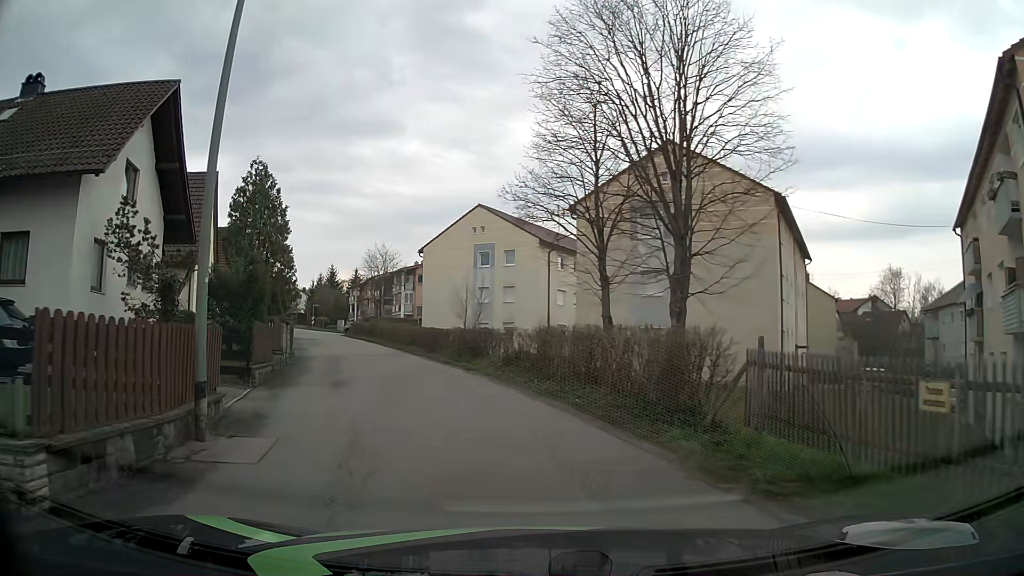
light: Day
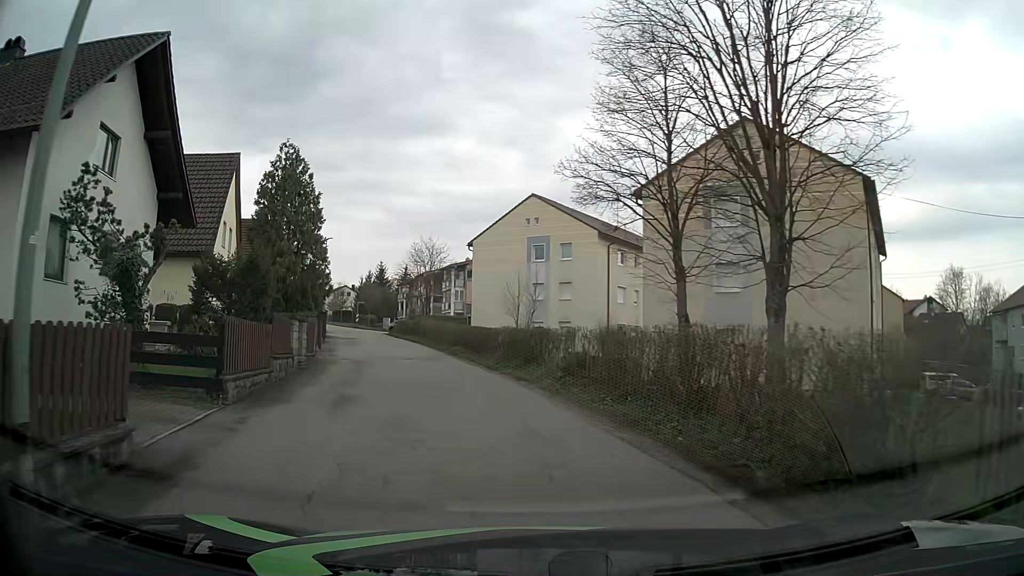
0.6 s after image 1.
(-0.1, +4.0) m; -5°
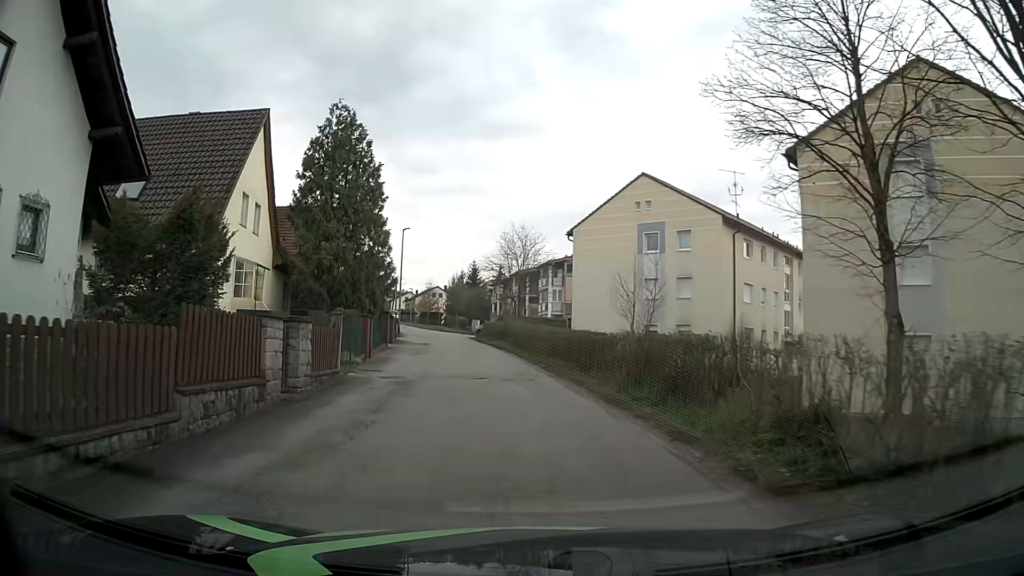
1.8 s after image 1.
(-0.6, +8.1) m; -7°
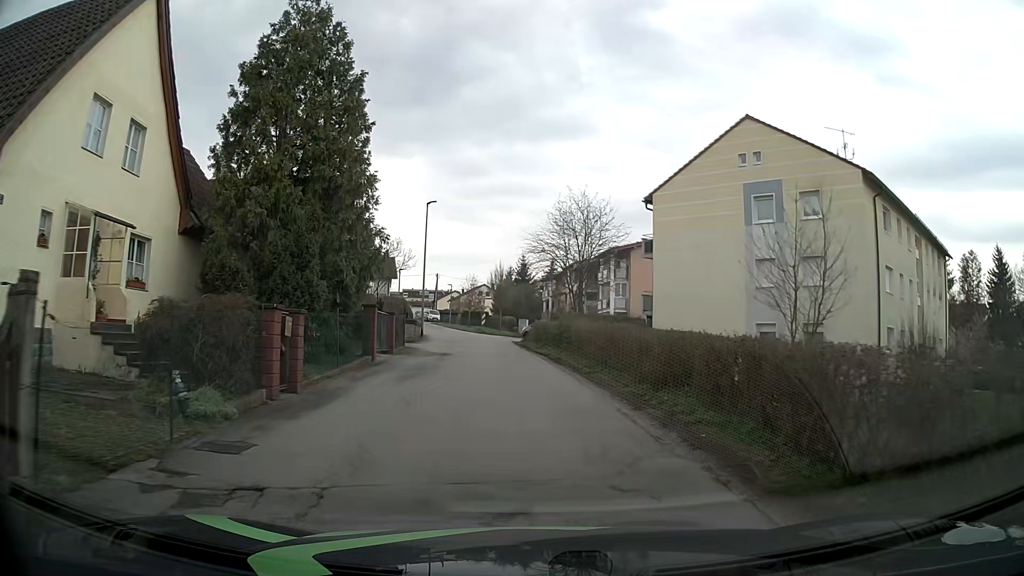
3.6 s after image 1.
(-0.7, +12.3) m; -5°
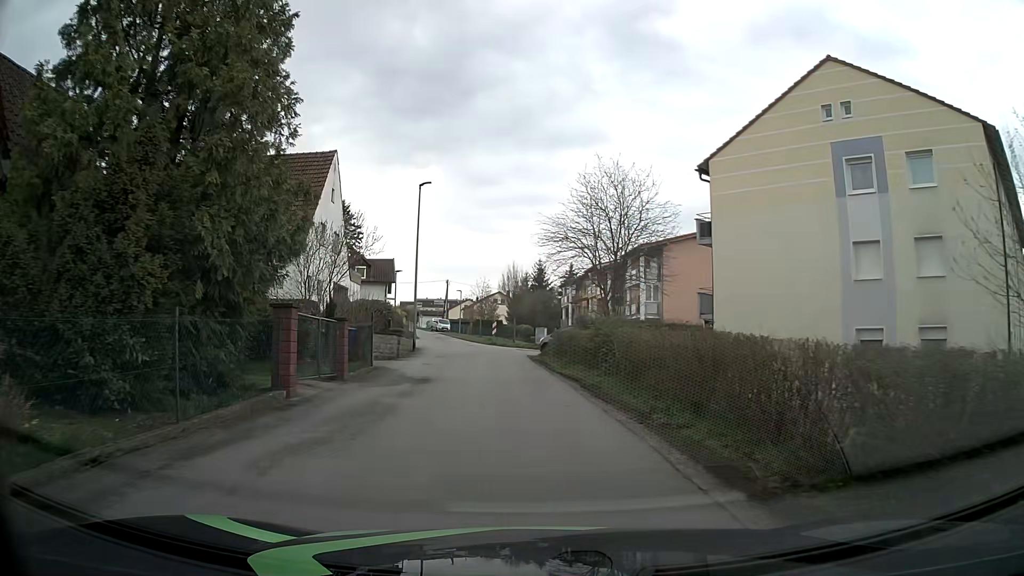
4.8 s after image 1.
(-0.1, +8.3) m; -1°
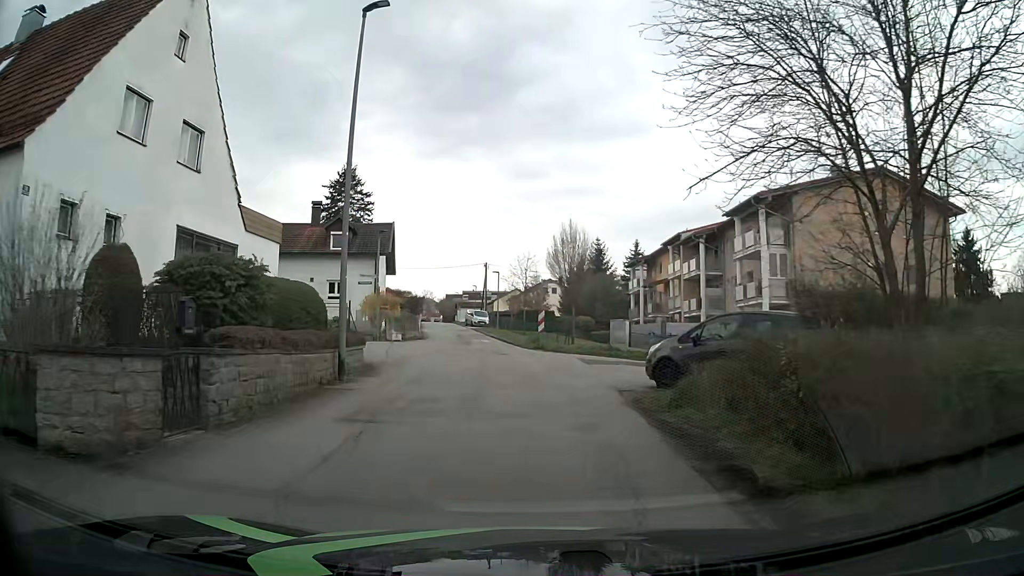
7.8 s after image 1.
(-1.0, +19.2) m; -6°
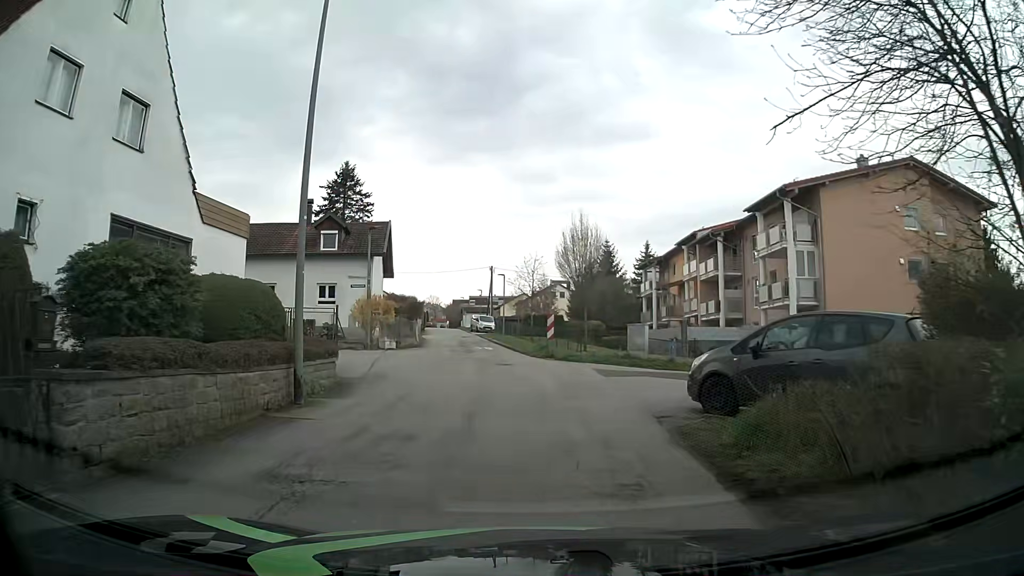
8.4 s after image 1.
(0.0, +3.0) m; -1°
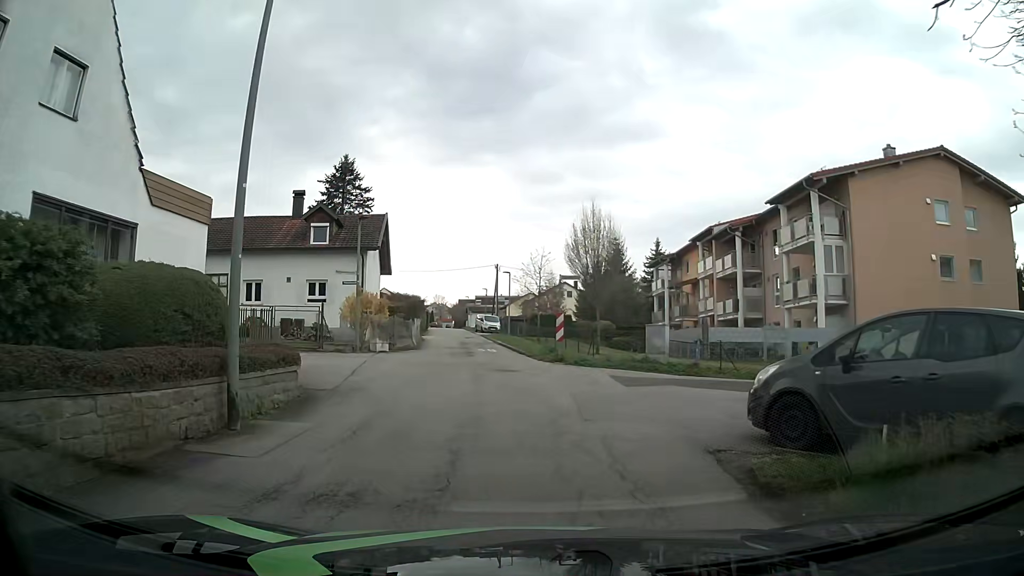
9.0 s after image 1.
(0.0, +2.6) m; 0°
